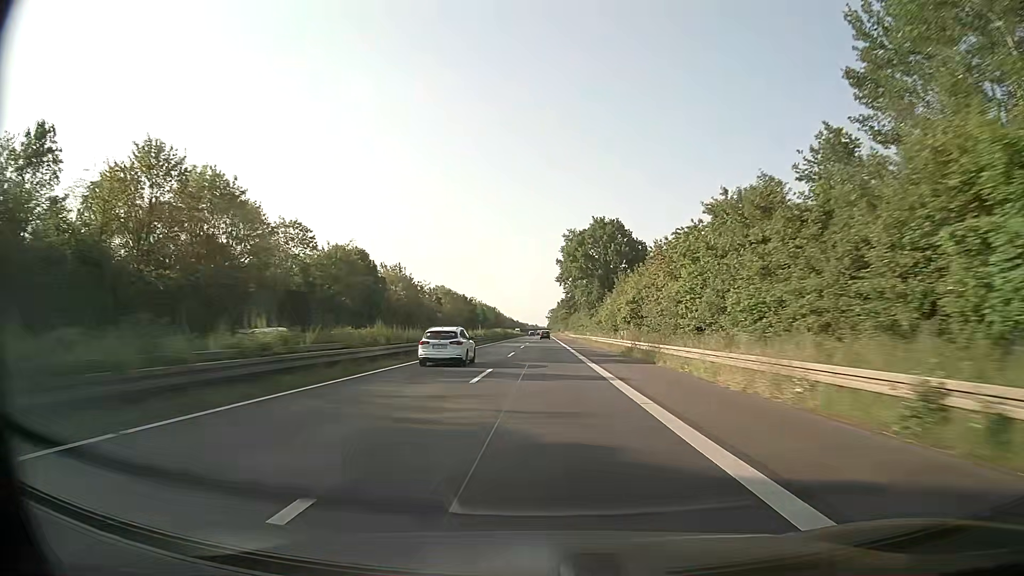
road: trunk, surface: asphalt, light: Day
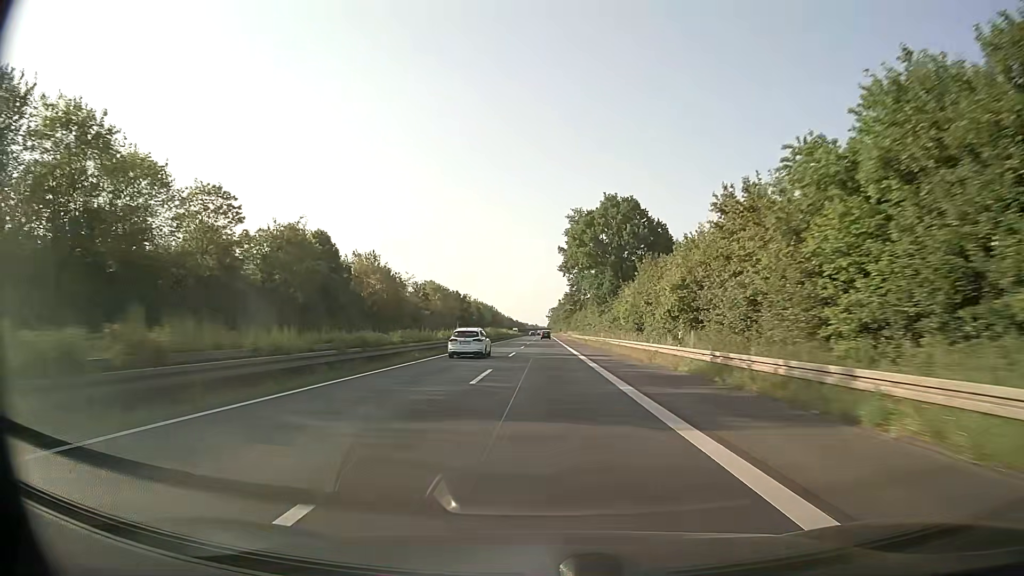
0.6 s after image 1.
(0.0, +18.2) m; 0°
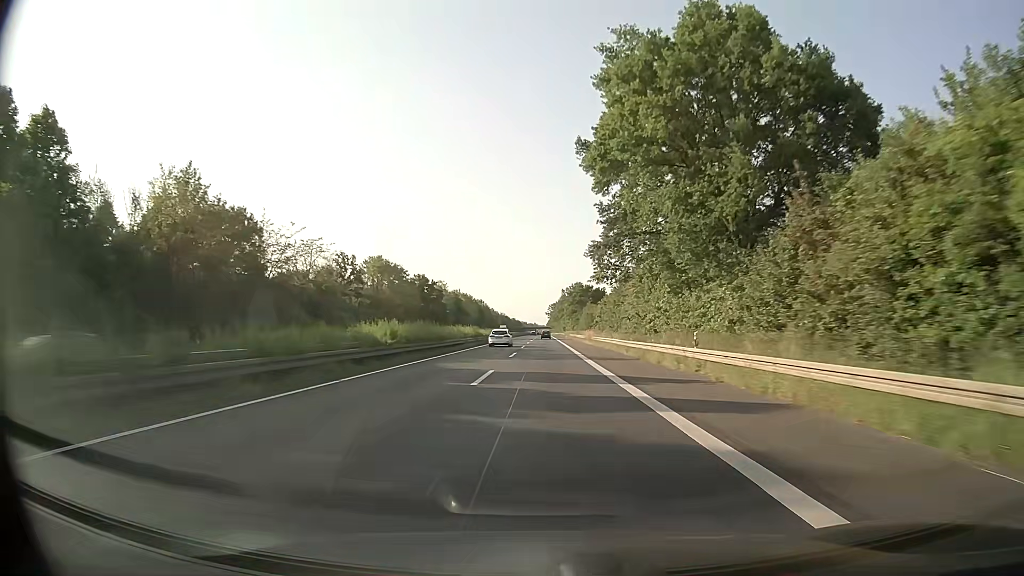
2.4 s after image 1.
(+0.2, +54.7) m; 0°
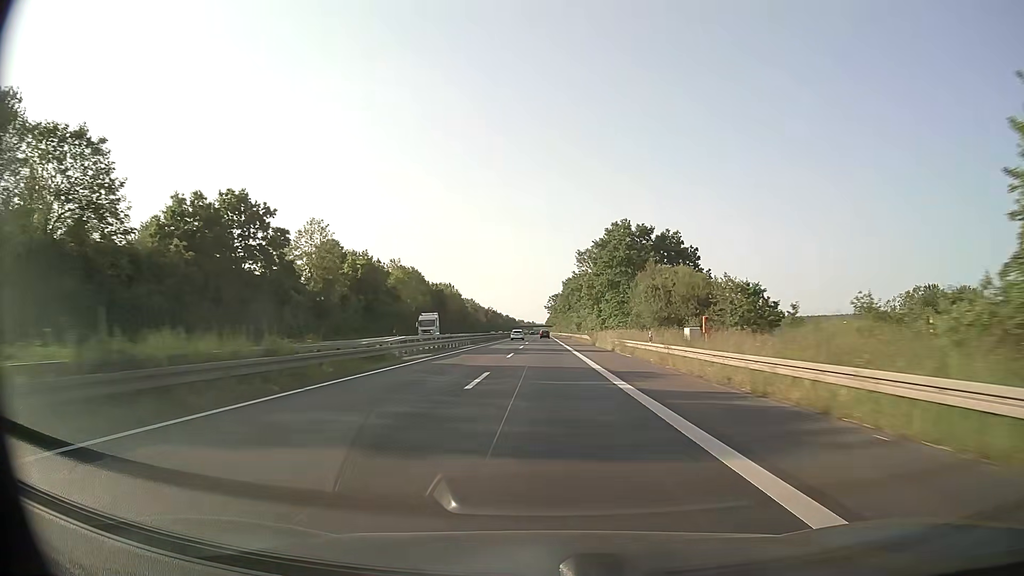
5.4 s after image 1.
(-0.1, +91.2) m; 0°
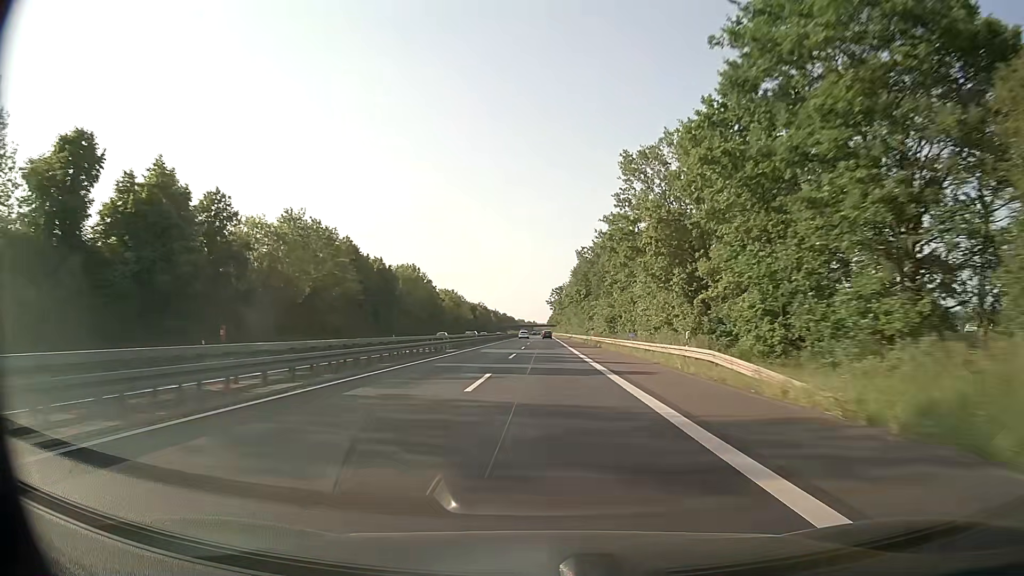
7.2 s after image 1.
(-0.1, +54.8) m; 0°
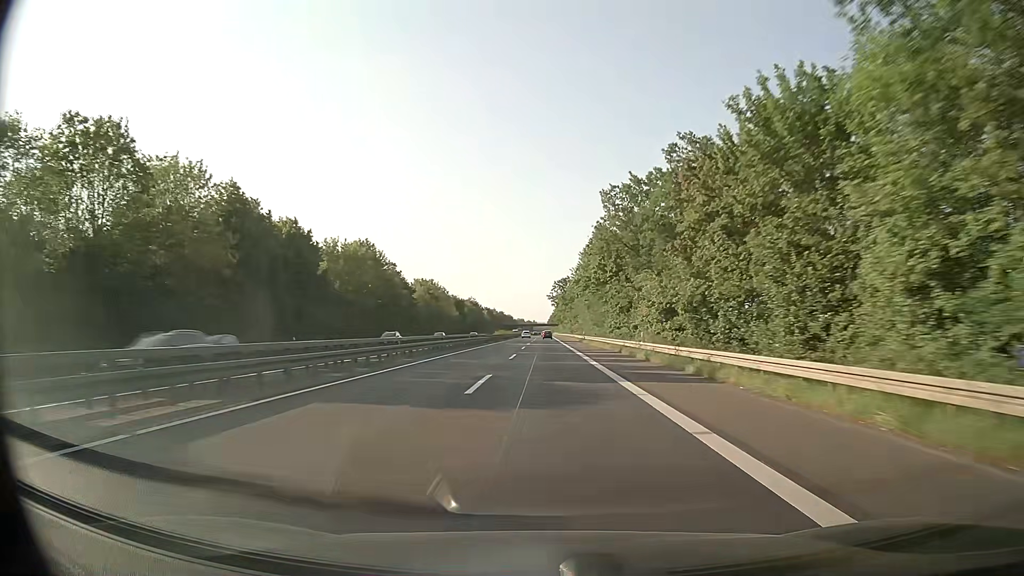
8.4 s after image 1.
(0.0, +36.6) m; 0°
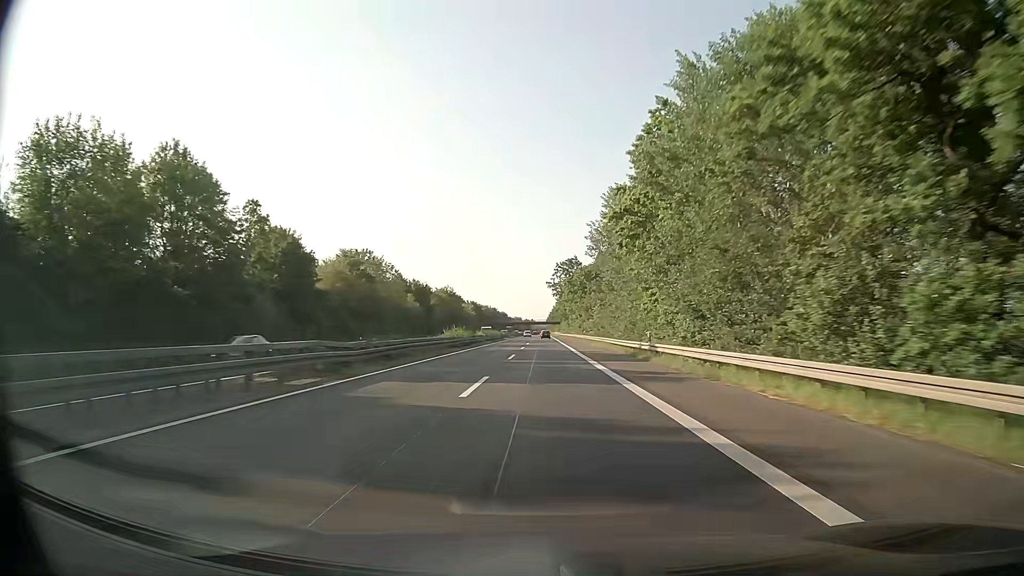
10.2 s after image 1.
(+0.2, +54.9) m; 0°
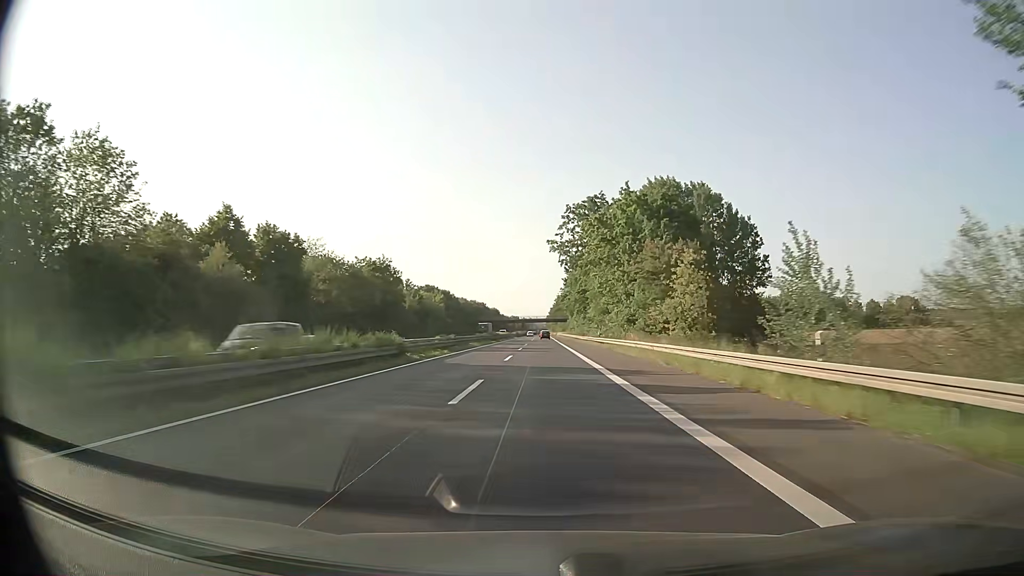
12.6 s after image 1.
(0.0, +73.4) m; 0°
(0, +10) (0, +20) (0, +30) (0, +40) (0, +50) (0, +60) (0, +70) (0, +80) (0, +90) (0, +100) m
